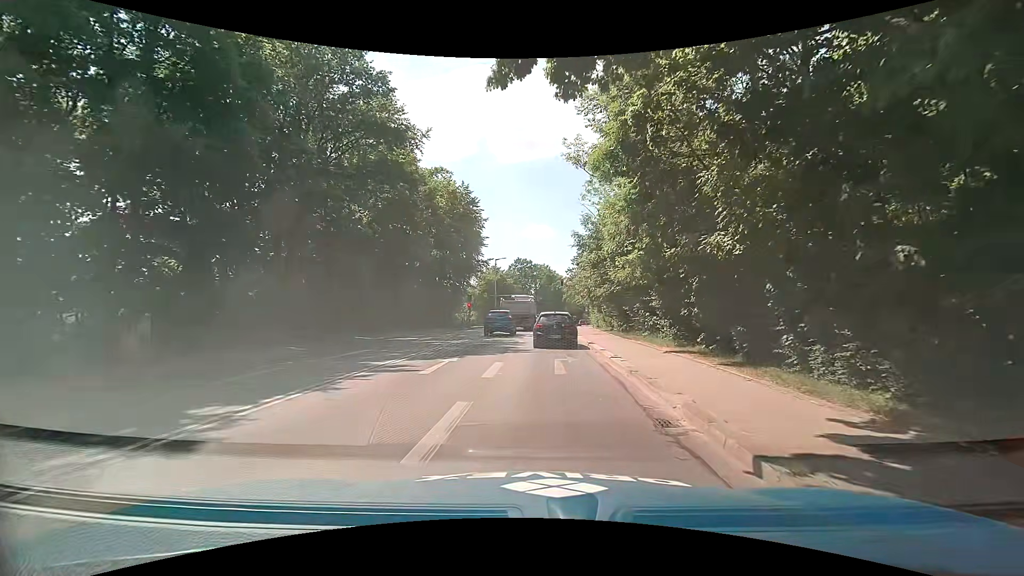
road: secondary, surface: asphalt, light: Day
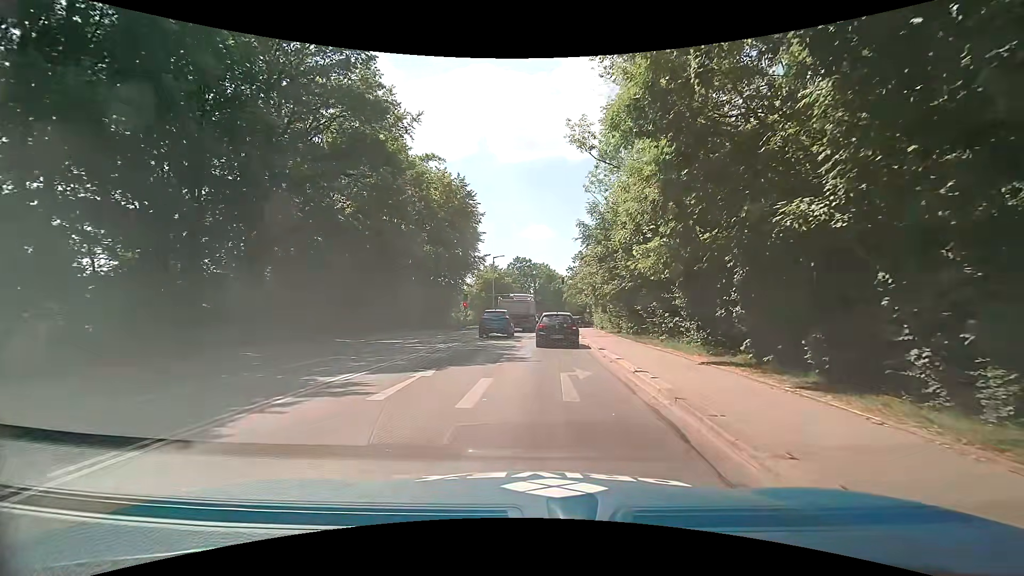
(0.0, +3.5) m; -1°
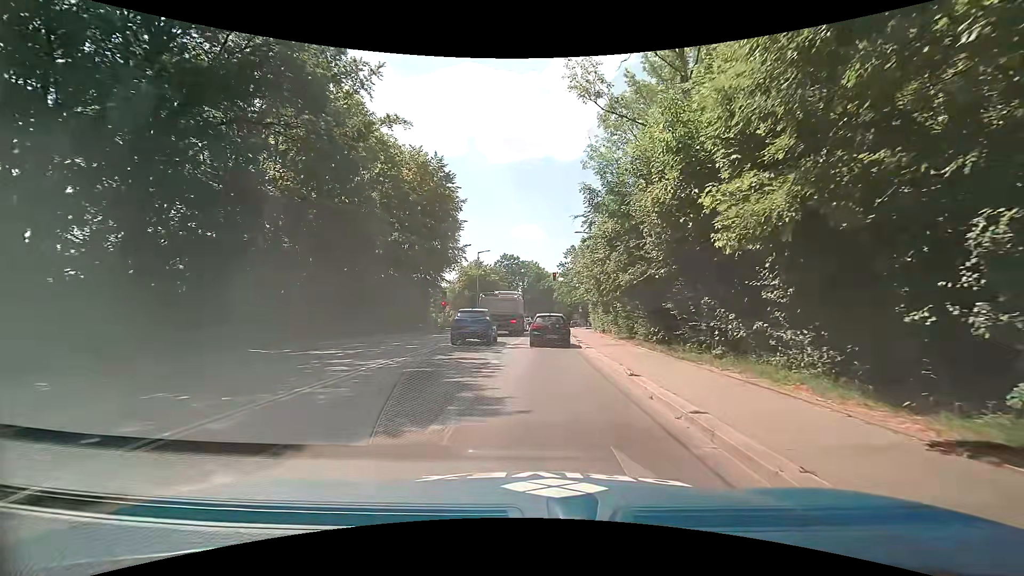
(+0.2, +7.5) m; +3°
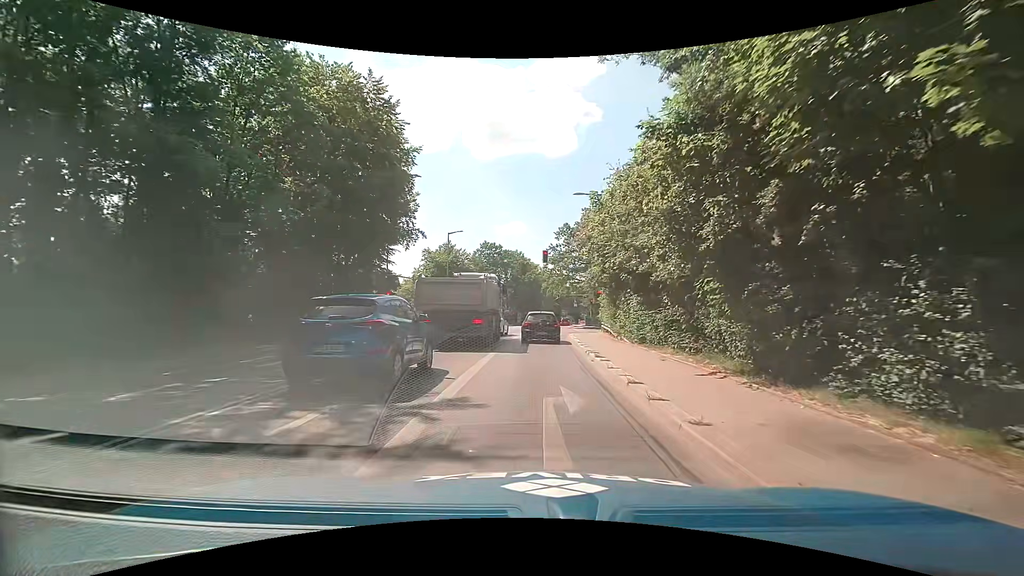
(-0.2, +16.2) m; 0°
